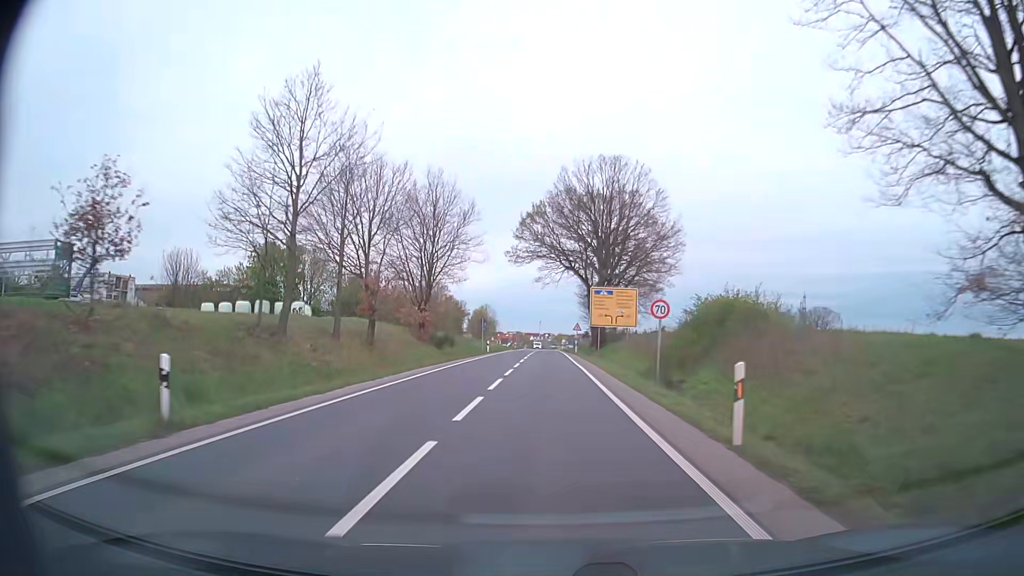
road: secondary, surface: asphalt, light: Day
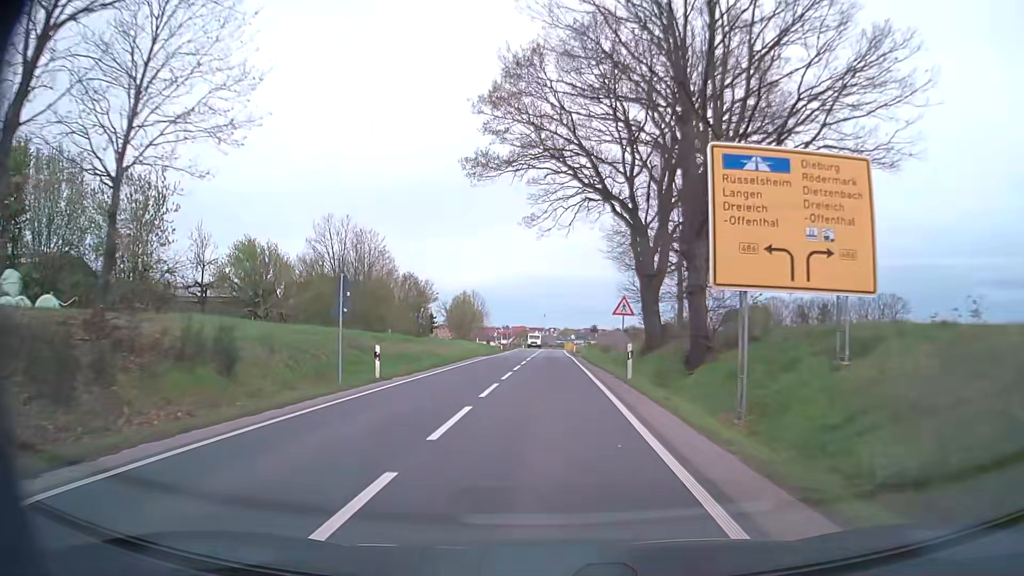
(-0.1, +38.1) m; 0°
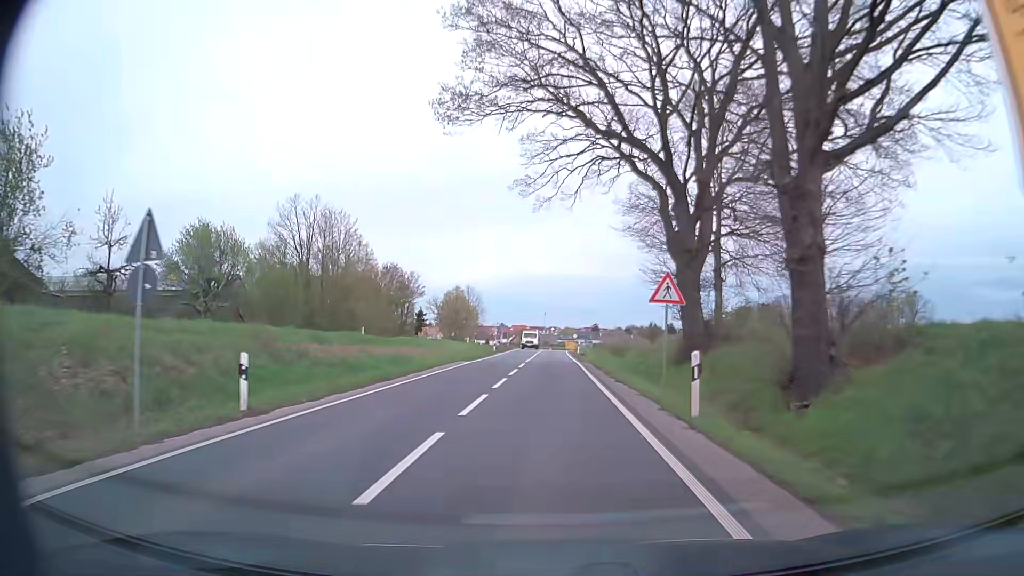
(0.0, +9.3) m; 0°
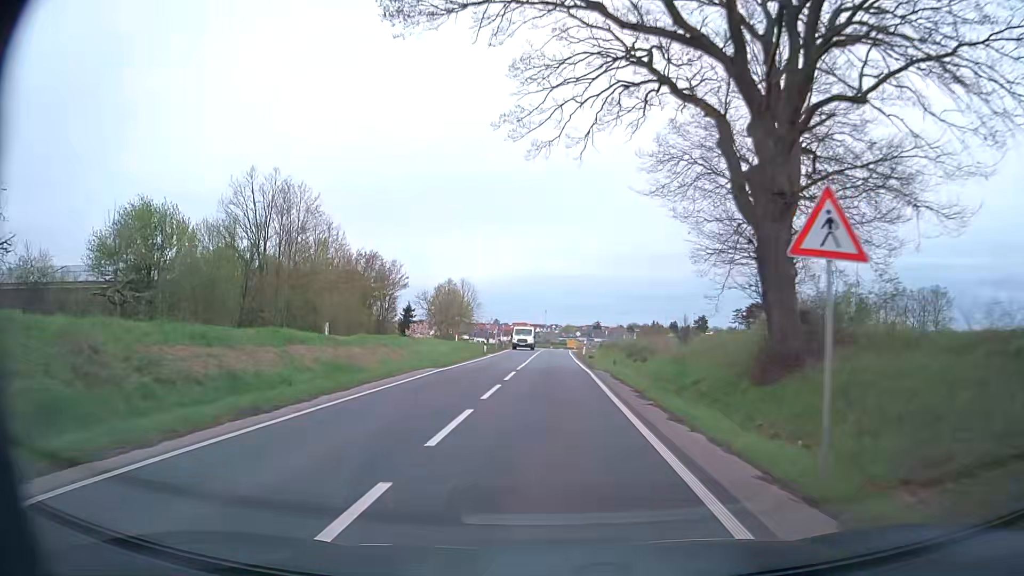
(0.0, +9.3) m; 0°
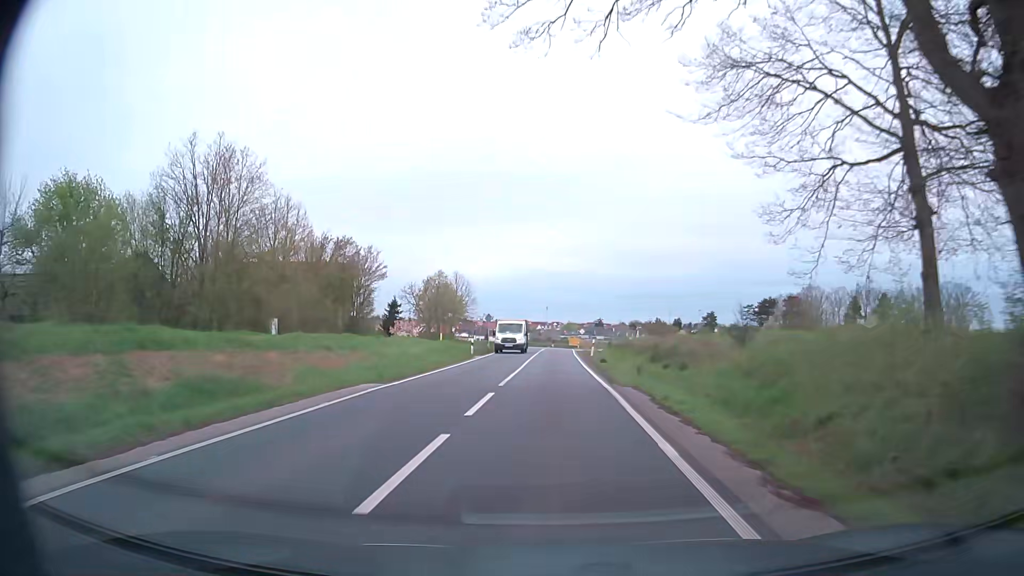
(0.0, +9.2) m; 0°
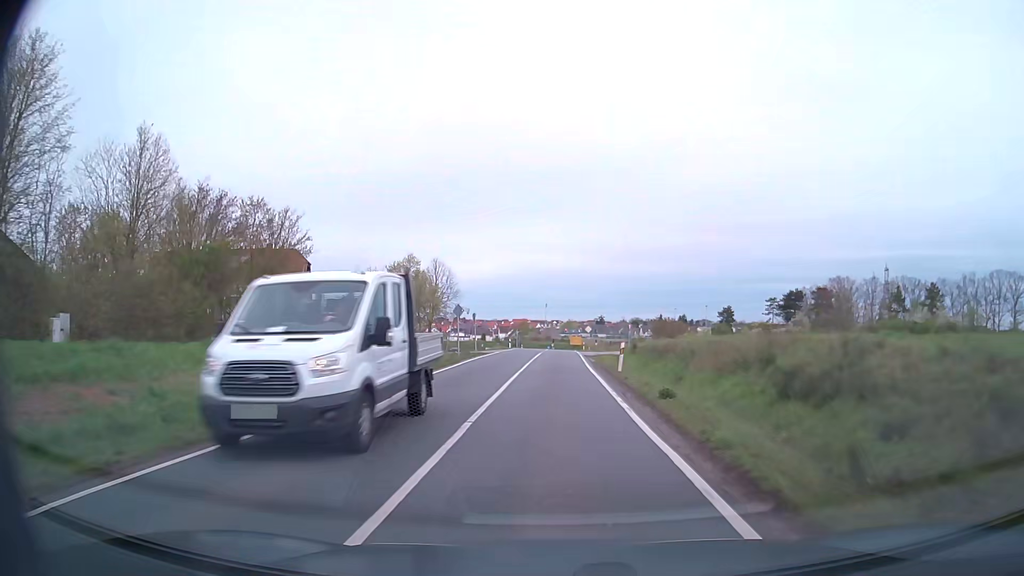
(0.0, +18.2) m; 0°
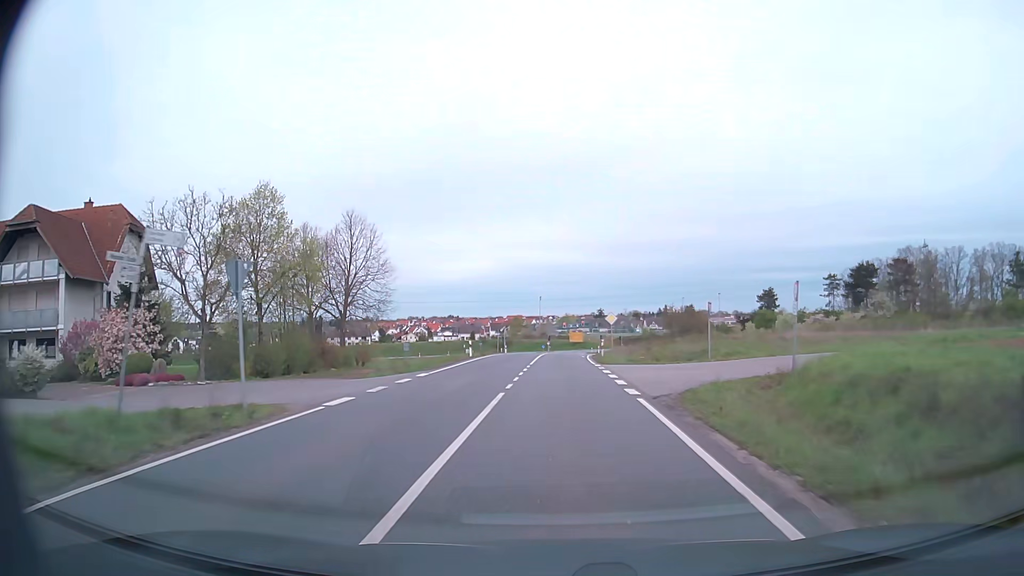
(+0.2, +35.8) m; 0°
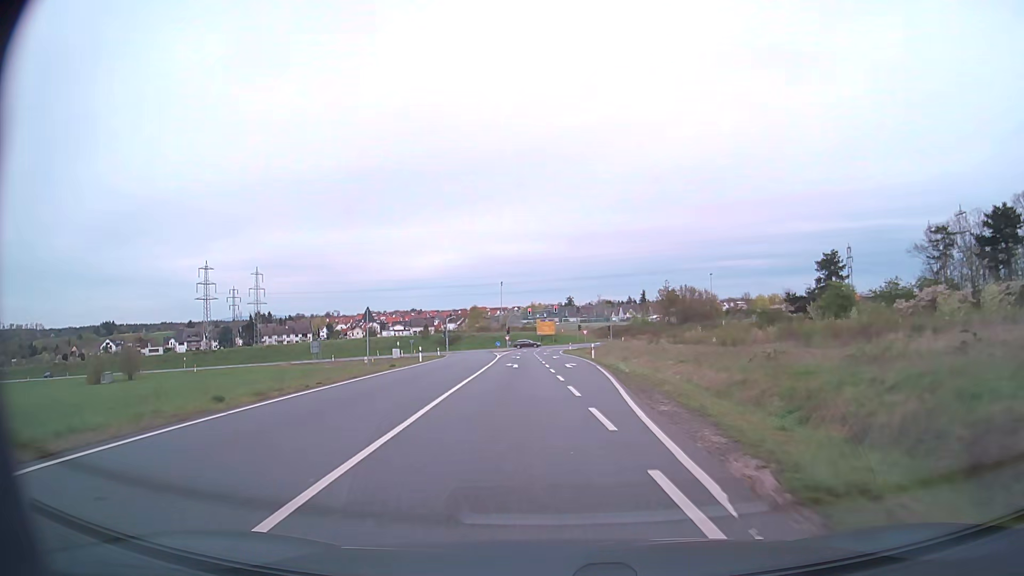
(+0.7, +44.3) m; +3°
(0, +10) (0, +20) (+1, +30) (+1, +40) (+1, +50) (0, +60) (0, +70) (-1, +80) (-1, +90) (+1, +100) m
